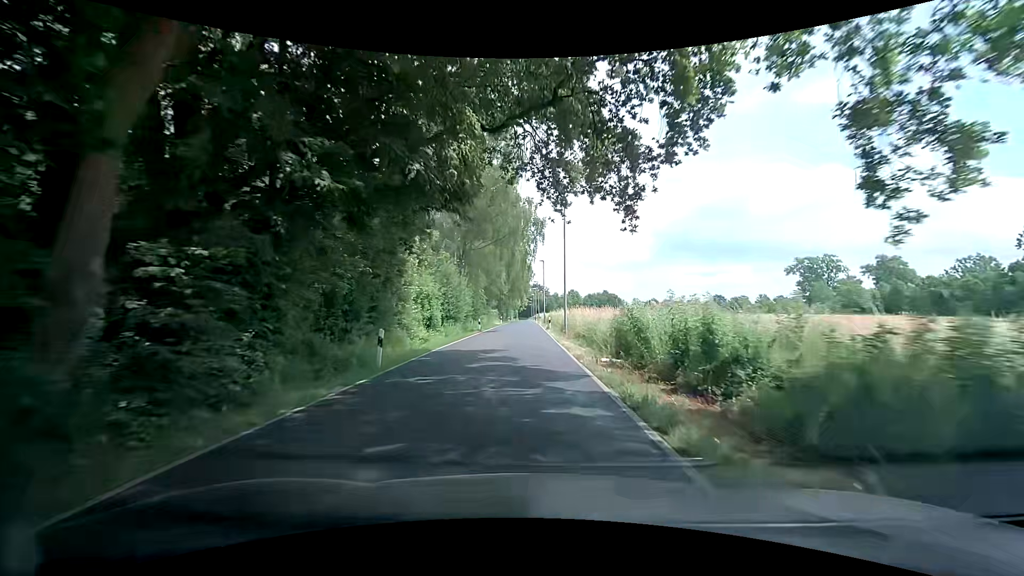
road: tertiary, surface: asphalt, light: Day
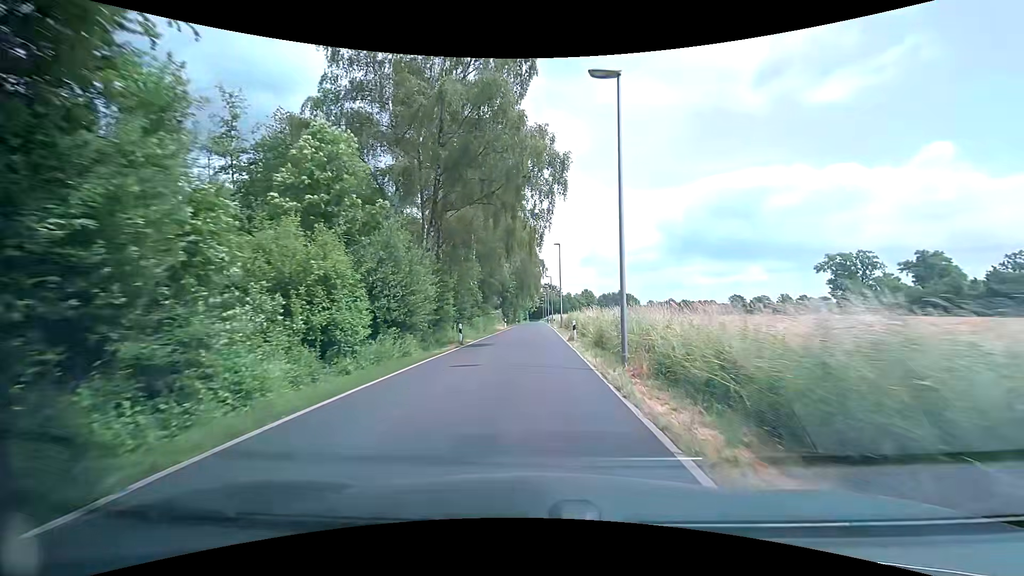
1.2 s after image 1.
(0.0, +15.2) m; 0°
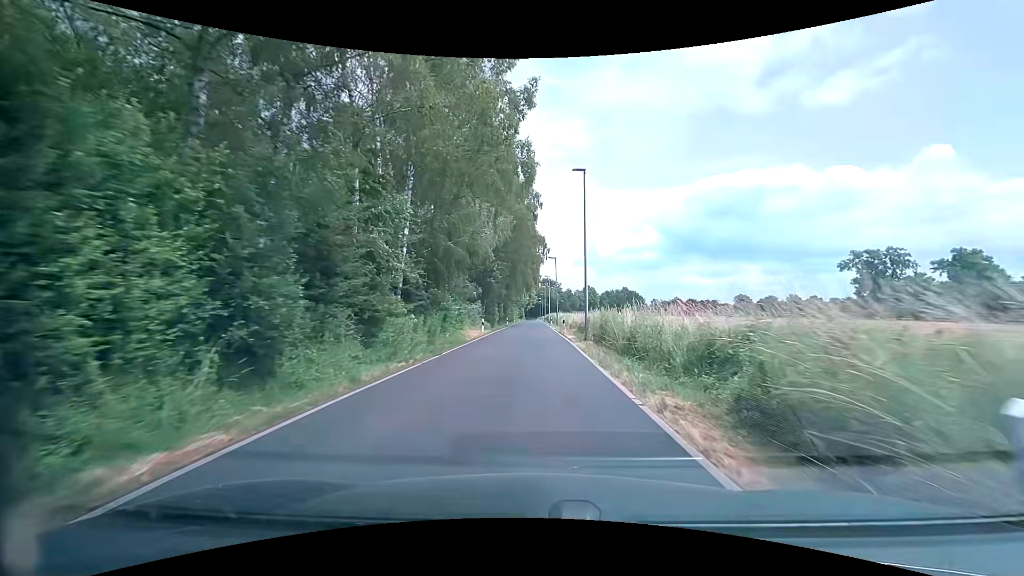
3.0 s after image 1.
(0.0, +22.8) m; 0°
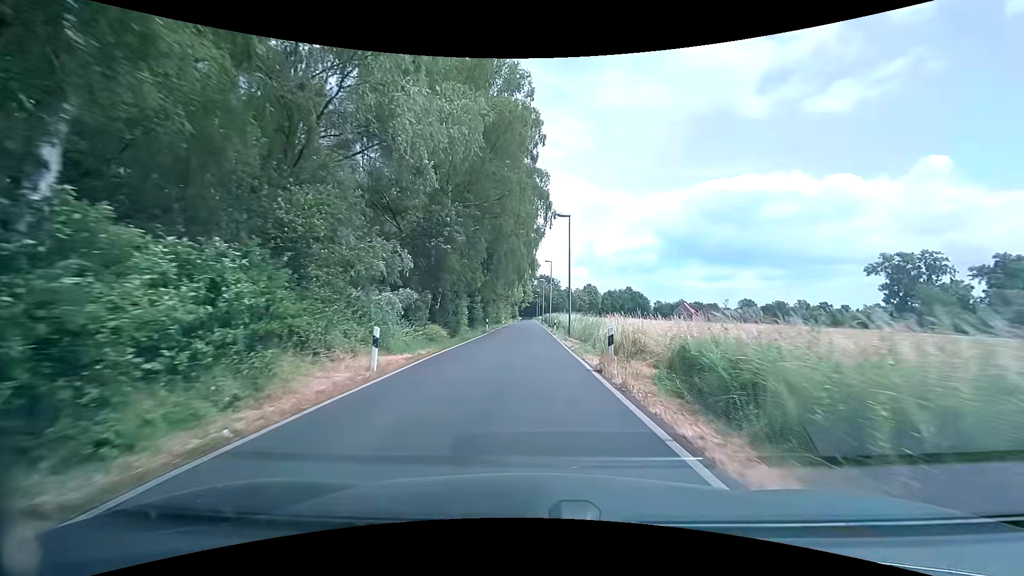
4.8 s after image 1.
(-0.1, +22.8) m; 0°
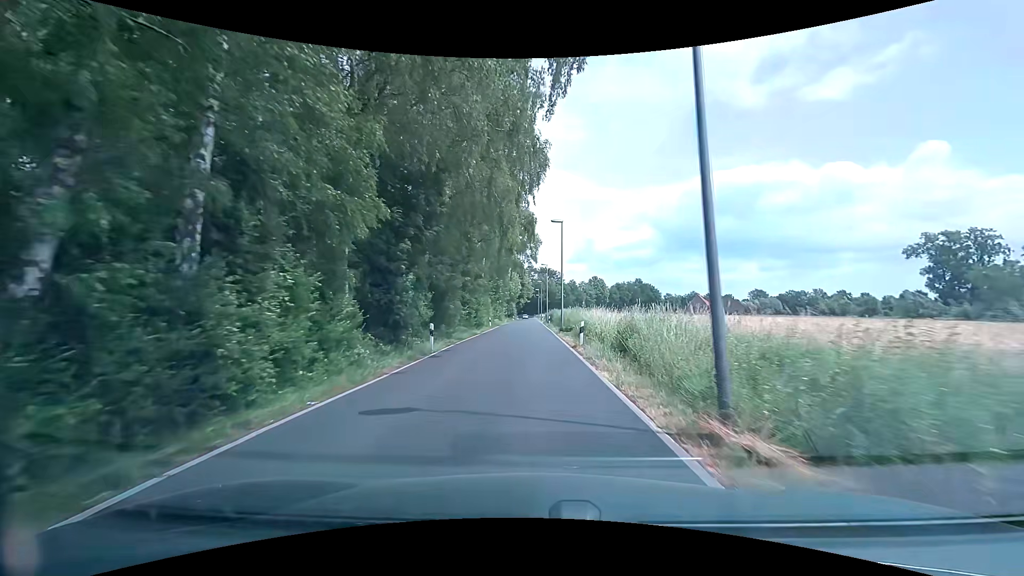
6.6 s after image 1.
(+0.1, +23.0) m; 0°
